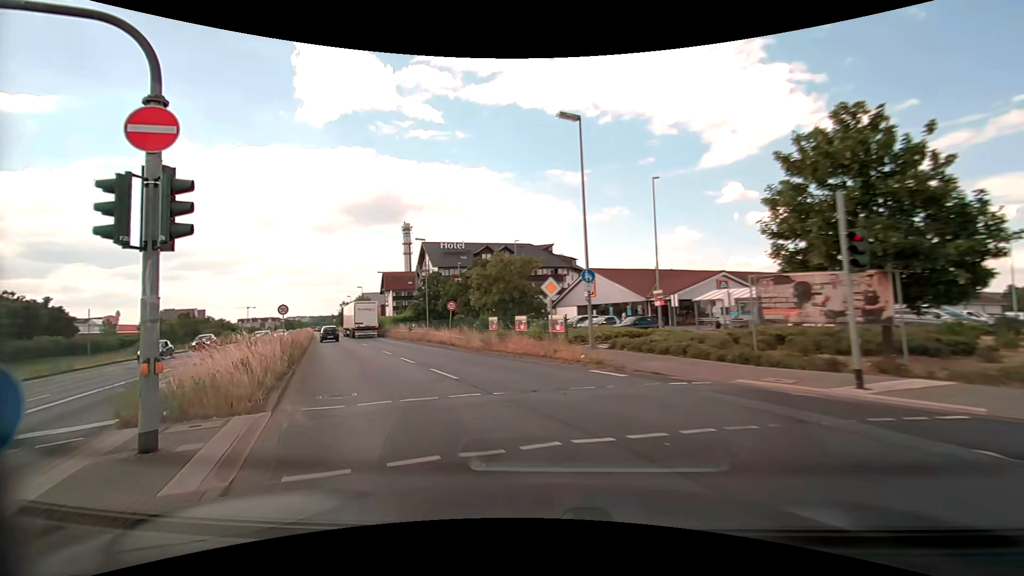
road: primary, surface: asphalt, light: Day
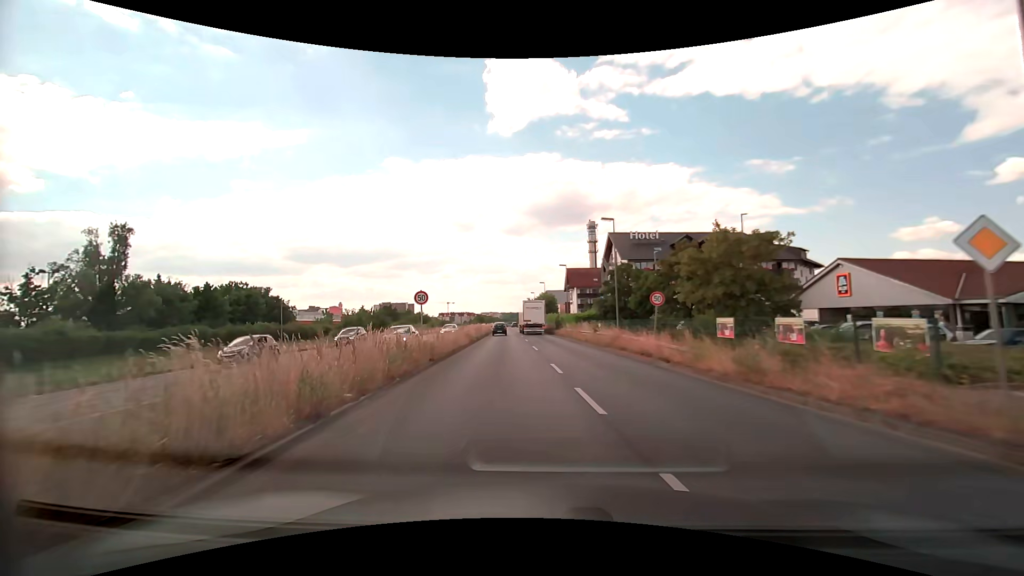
(-2.3, +10.3) m; -23°
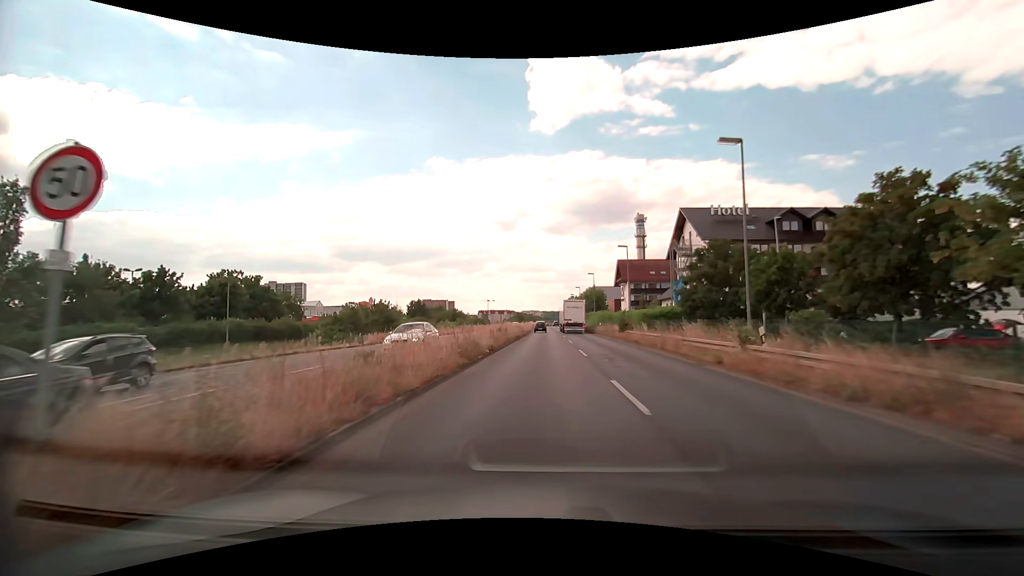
(-1.3, +17.8) m; -5°
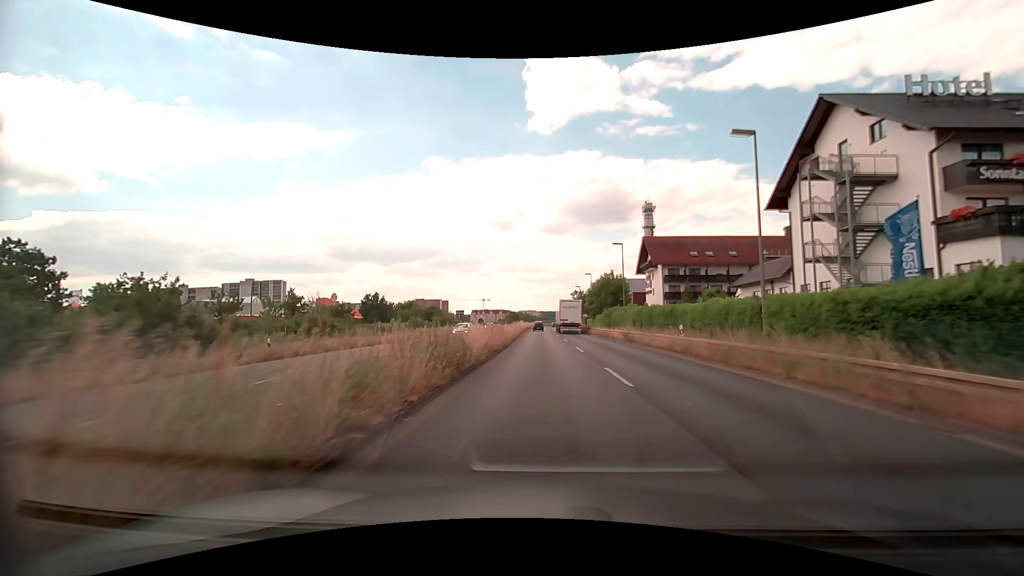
(0.0, +35.1) m; 0°
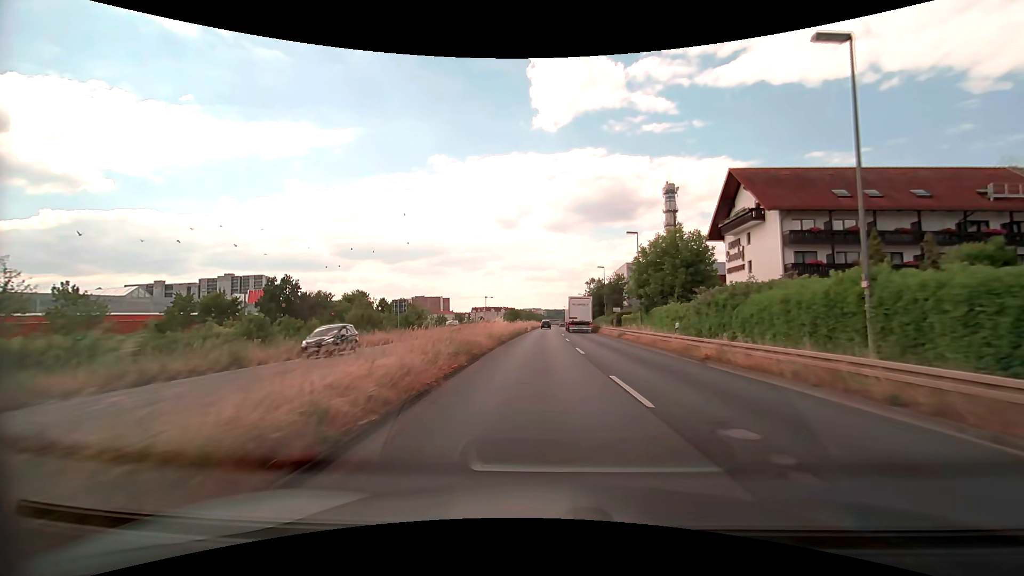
(-0.1, +40.6) m; 0°
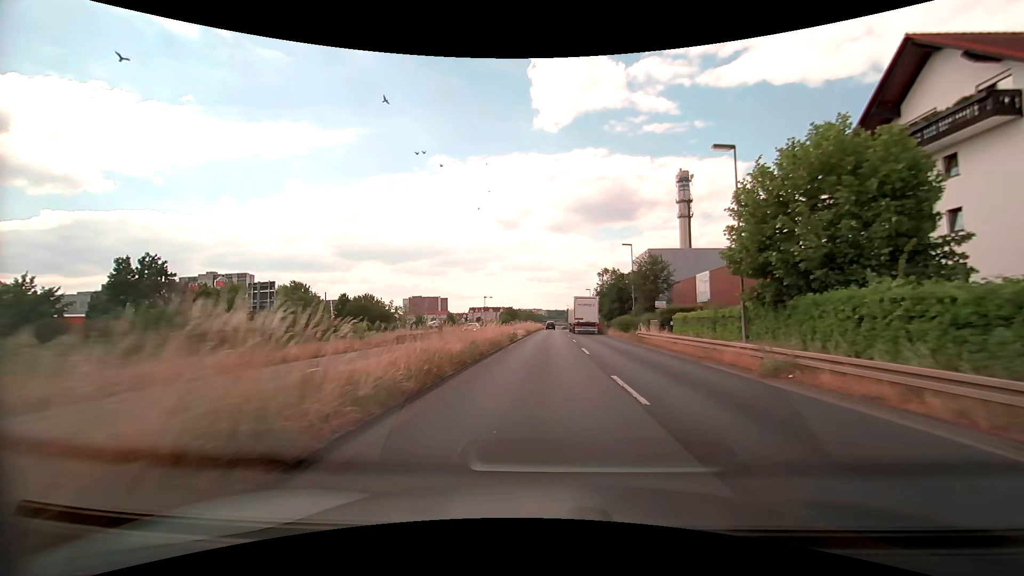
(-0.1, +24.7) m; 0°
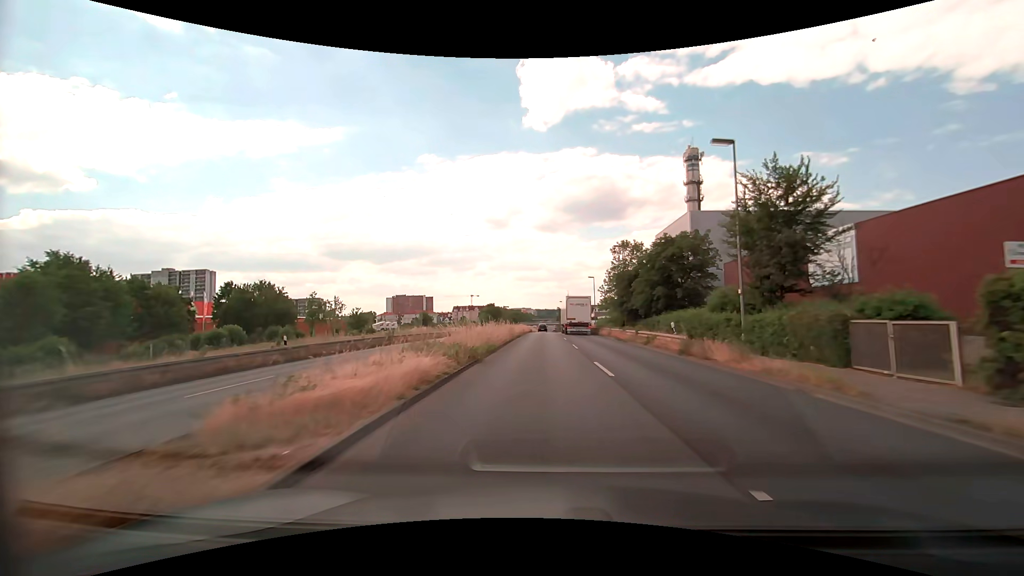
(+0.2, +33.0) m; +1°
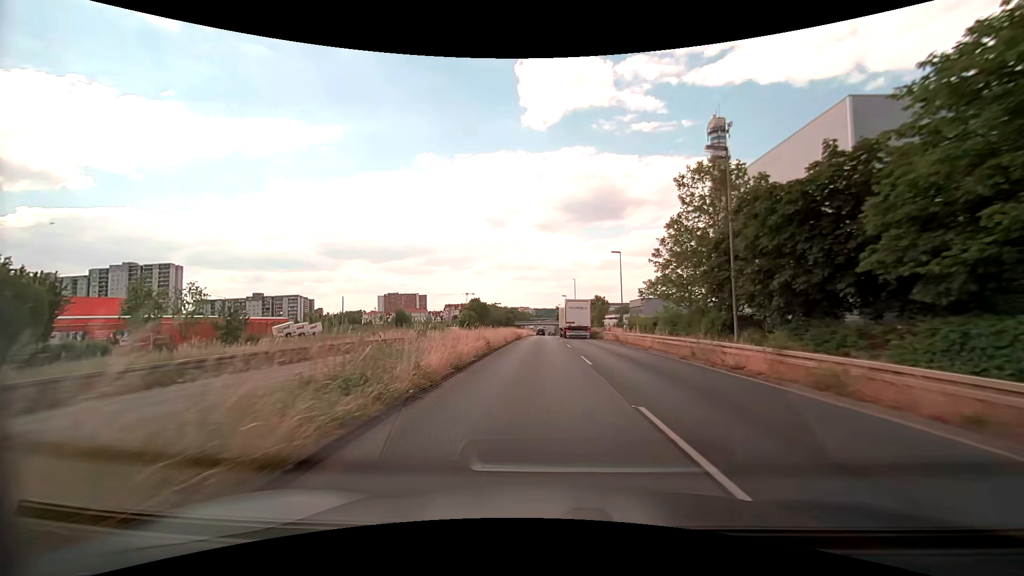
(0.0, +33.1) m; 0°
(0, +10) (0, +20) (0, +30) (0, +40) (0, +50) (-1, +60) (-1, +70) (-1, +80) (-1, +90) (-1, +100) m
